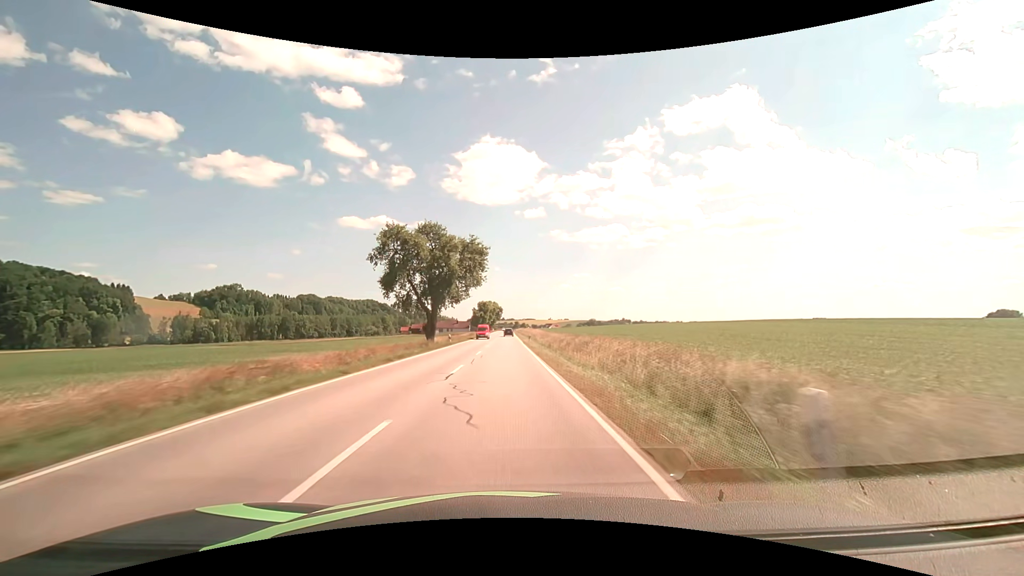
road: secondary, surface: asphalt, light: Day
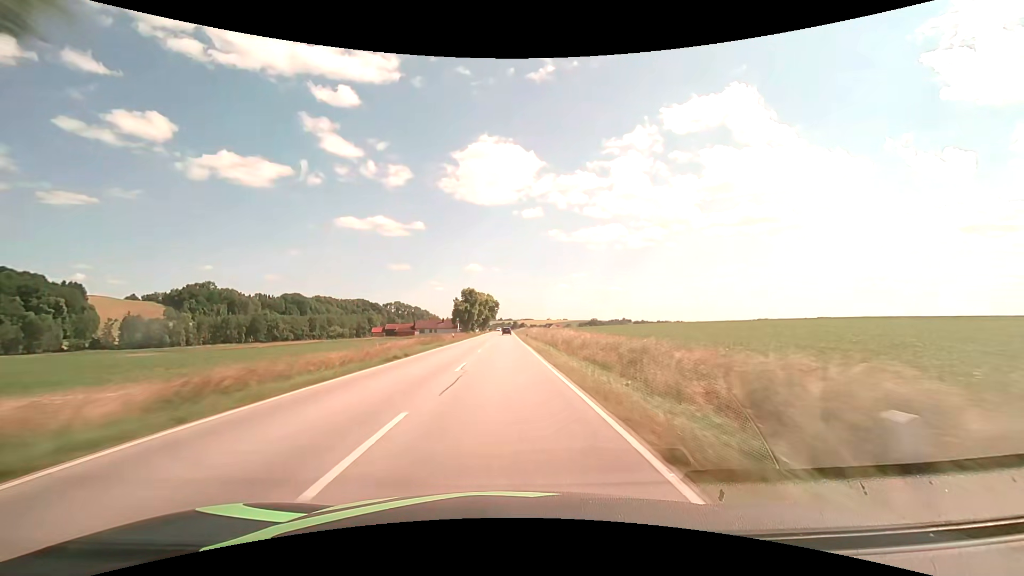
(0.0, +47.1) m; 0°
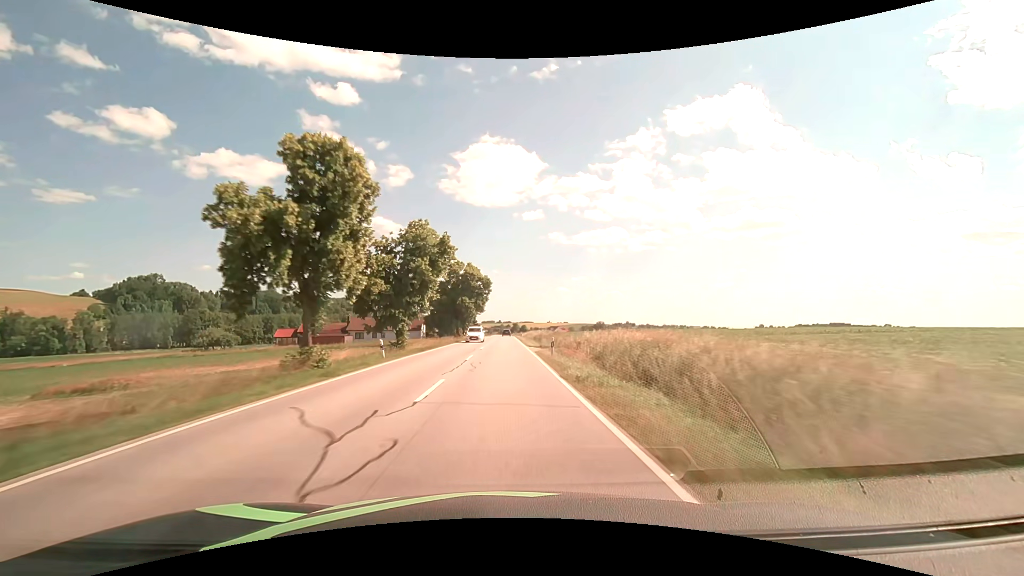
(-0.4, +78.7) m; 0°
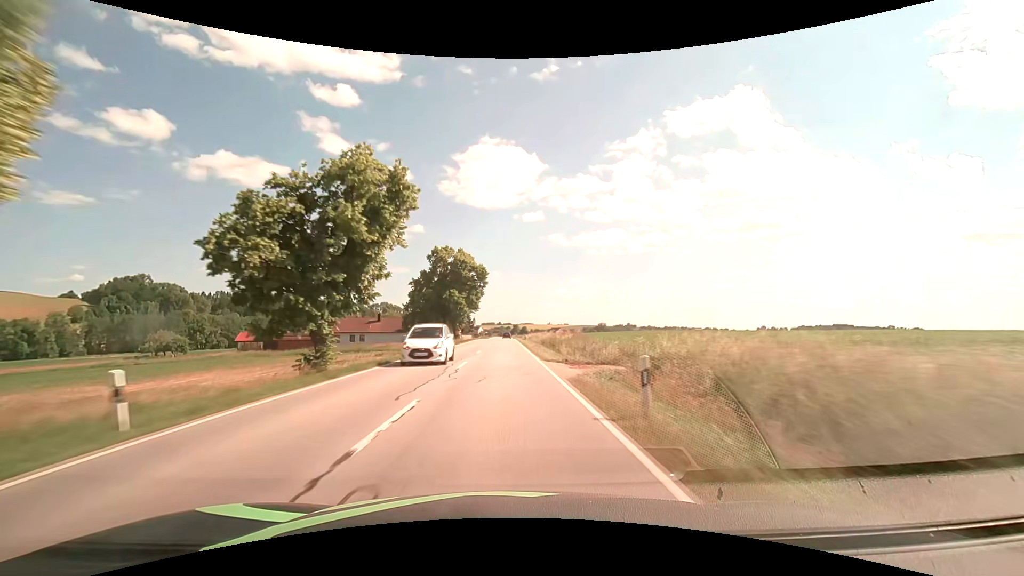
(0.0, +15.8) m; 0°
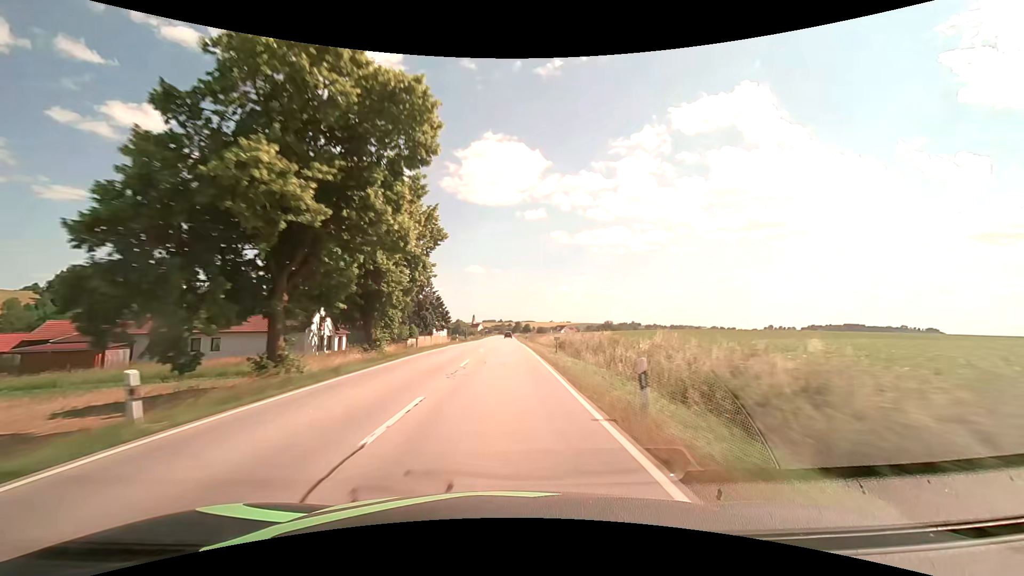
(0.0, +47.4) m; 0°
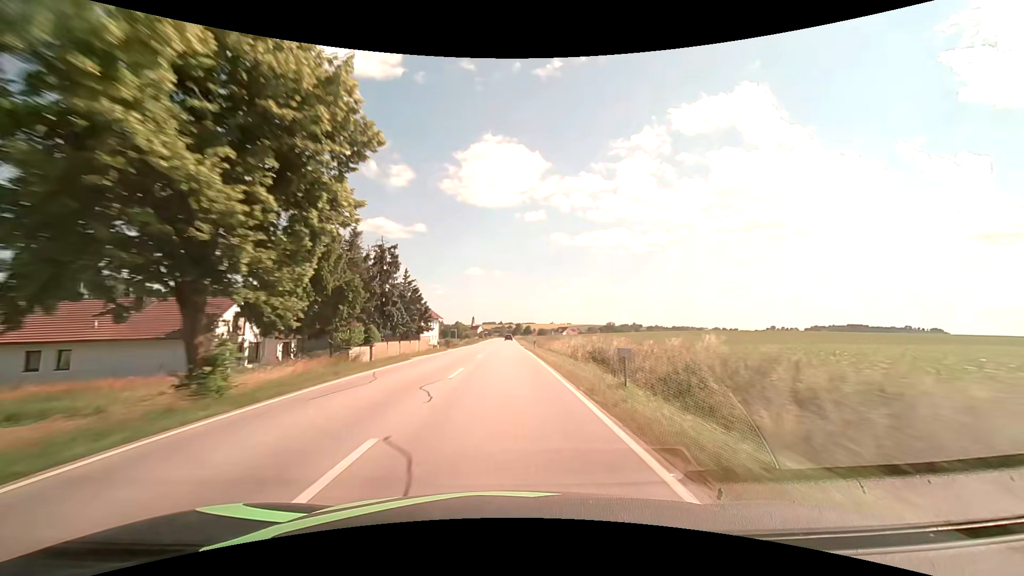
(0.0, +15.8) m; 0°
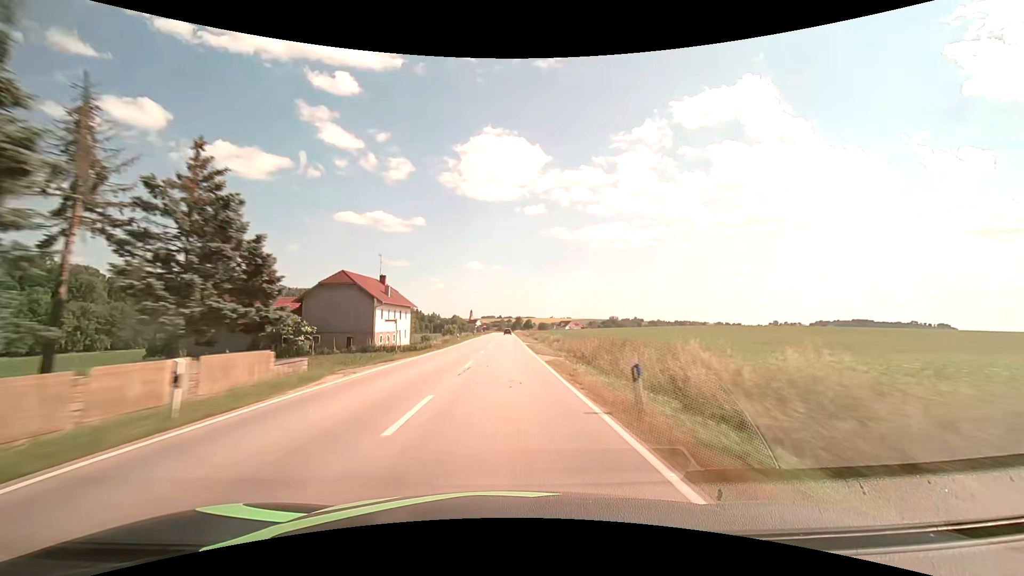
(0.0, +31.6) m; 0°
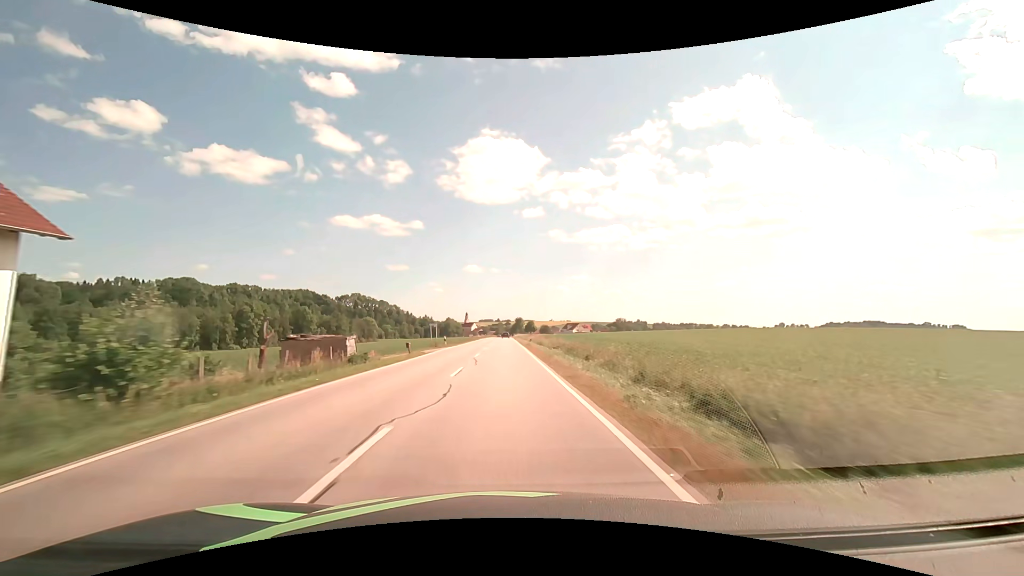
(+0.2, +63.4) m; 0°
(0, +10) (0, +20) (0, +30) (0, +40) (0, +50) (0, +60) (0, +70) (0, +80) (0, +90) (0, +100) m
